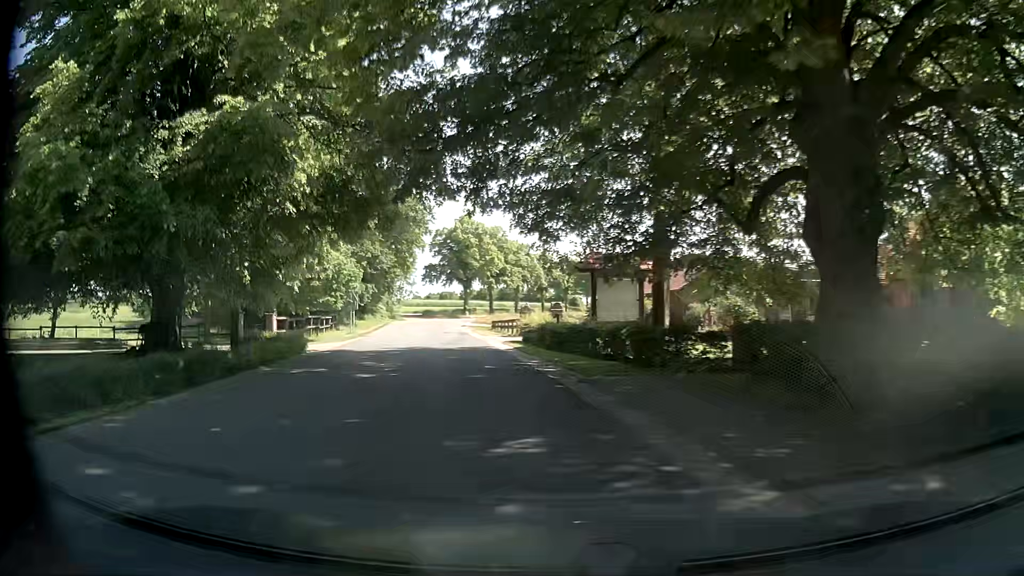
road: secondary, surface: asphalt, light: Day
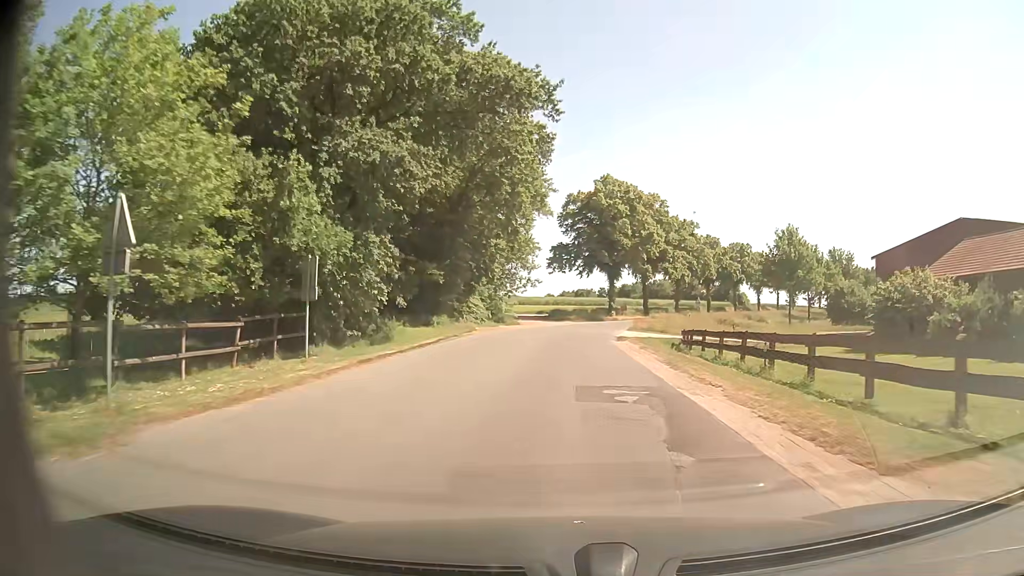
(-6.0, +36.4) m; -12°
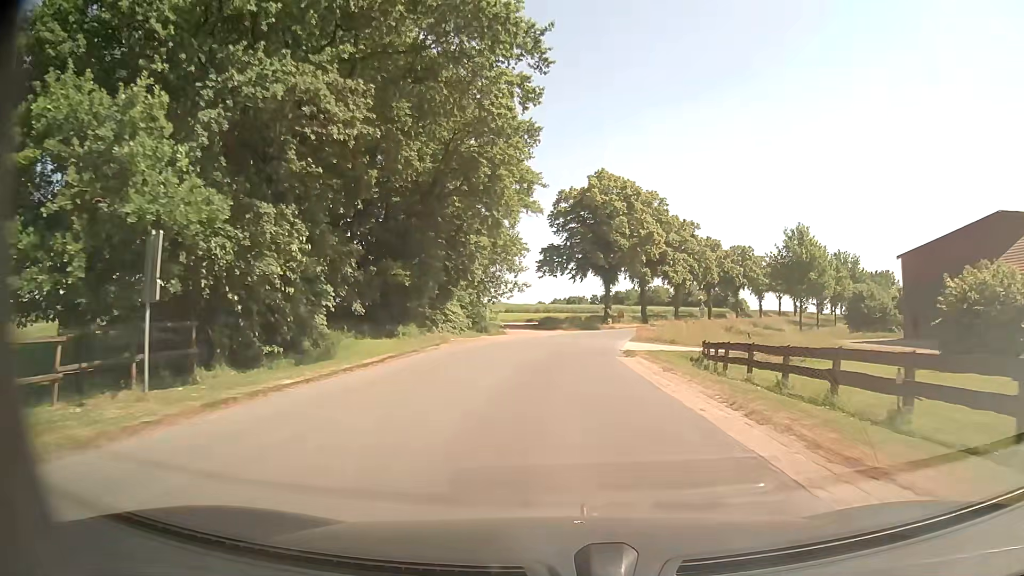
(0.0, +7.5) m; +1°
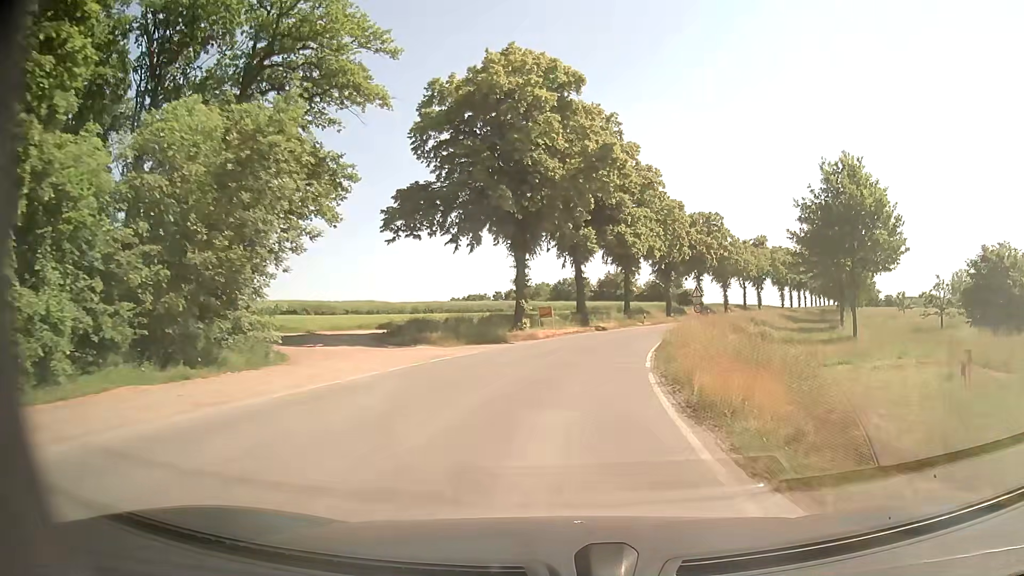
(+2.0, +37.2) m; +8°
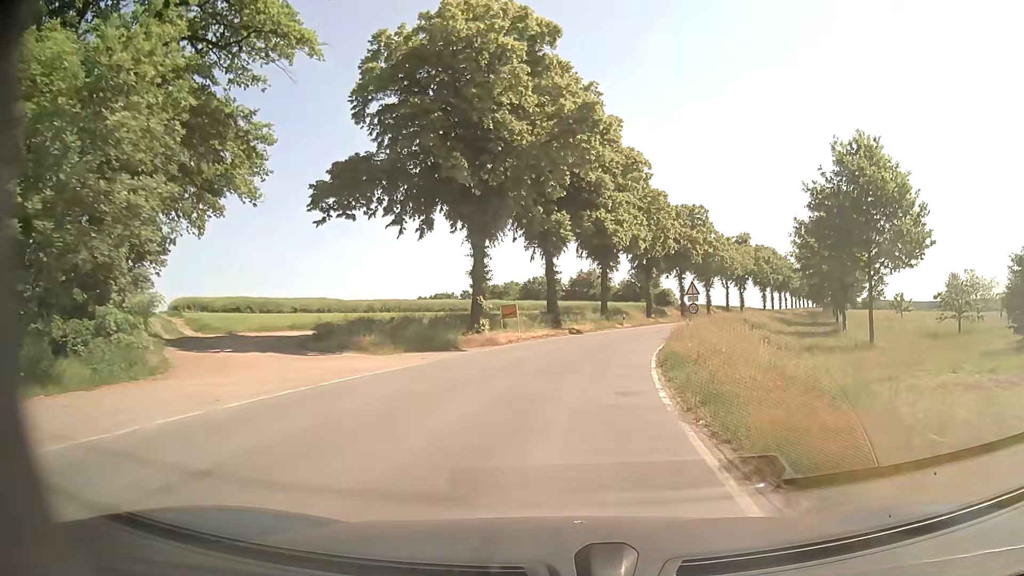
(+0.2, +7.5) m; +3°
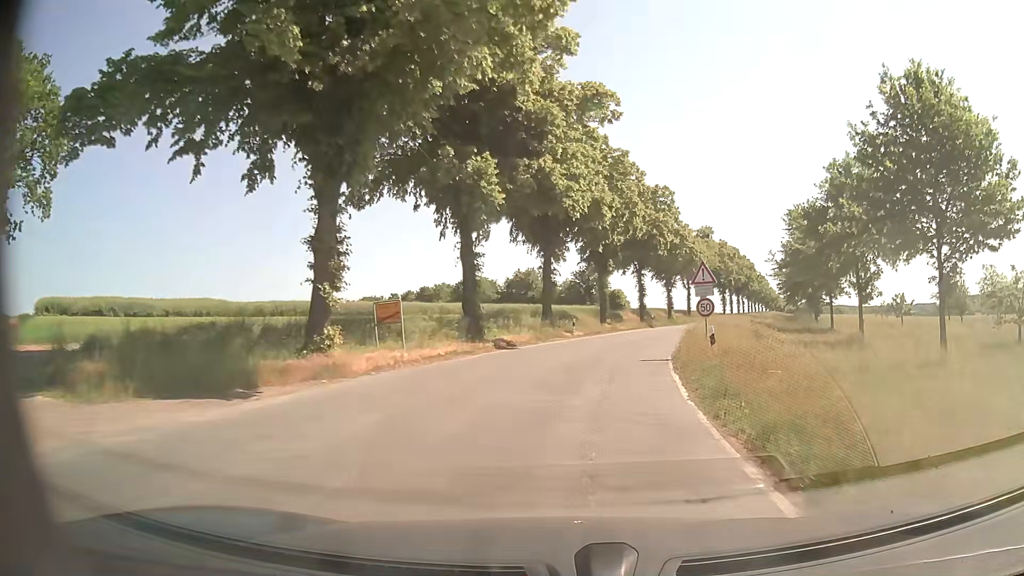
(+0.6, +15.1) m; +5°
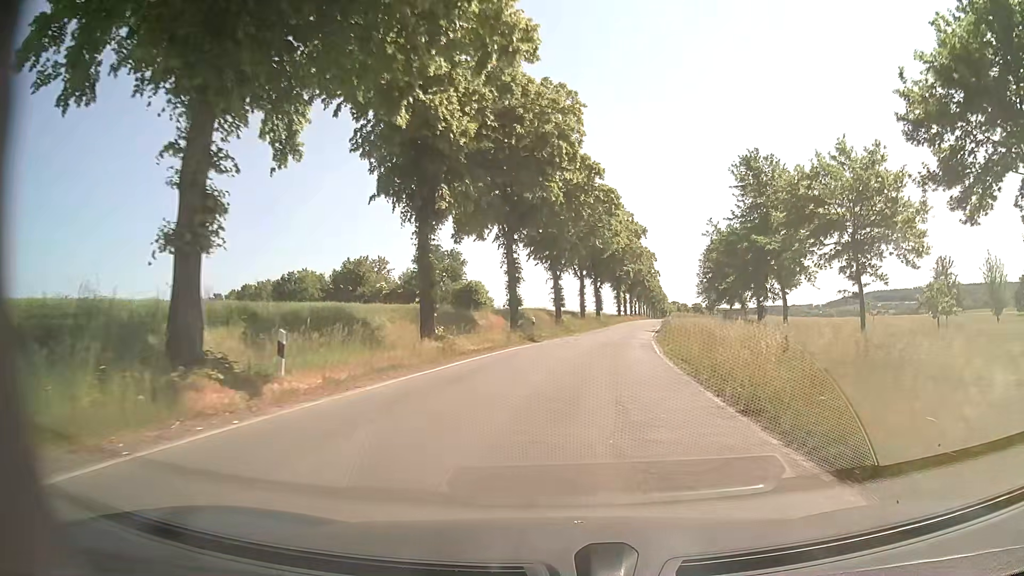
(+3.3, +30.9) m; +11°
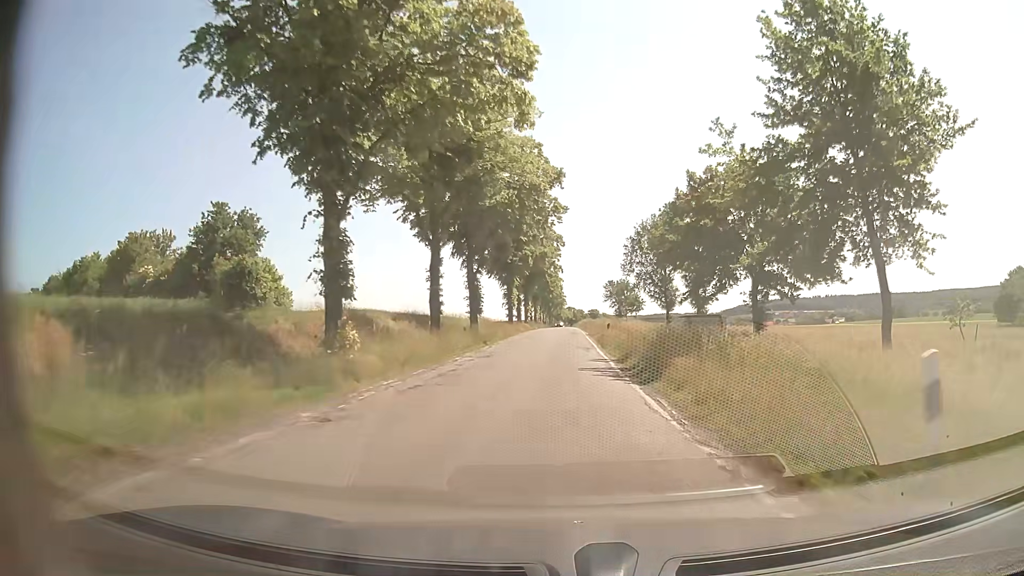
(+2.6, +32.0) m; +10°
(0, +10) (0, +20) (+1, +30) (+1, +40) (+1, +50) (+1, +60) (+1, +70) (+1, +80) (+2, +90) (+2, +100) m
